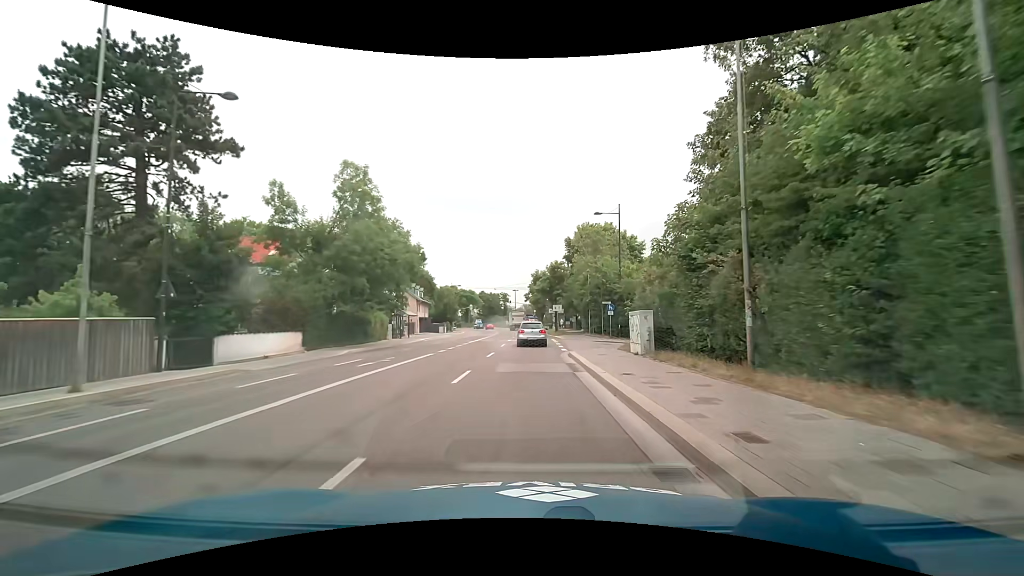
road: secondary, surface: asphalt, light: Day
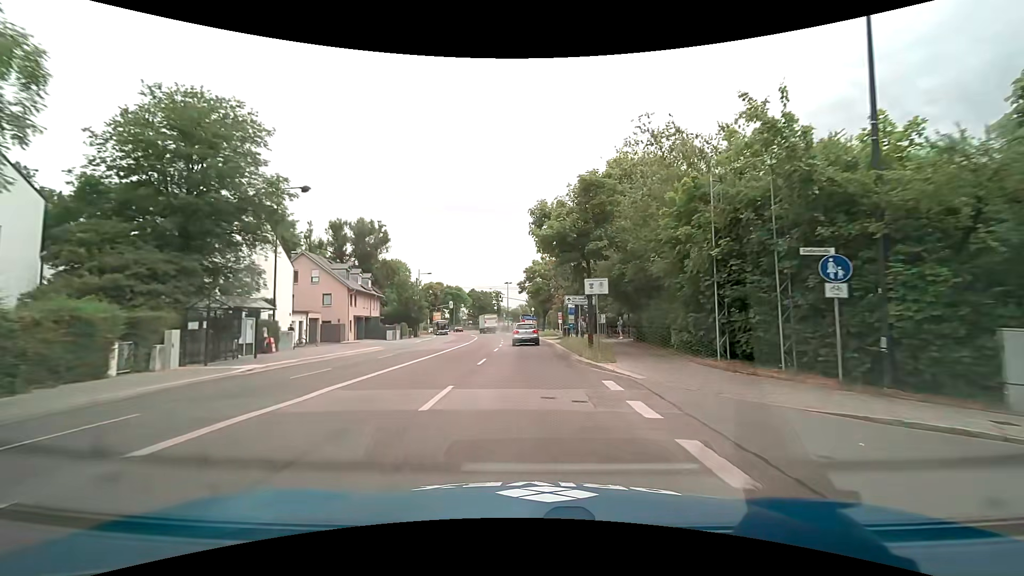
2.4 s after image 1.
(0.0, +30.4) m; +1°
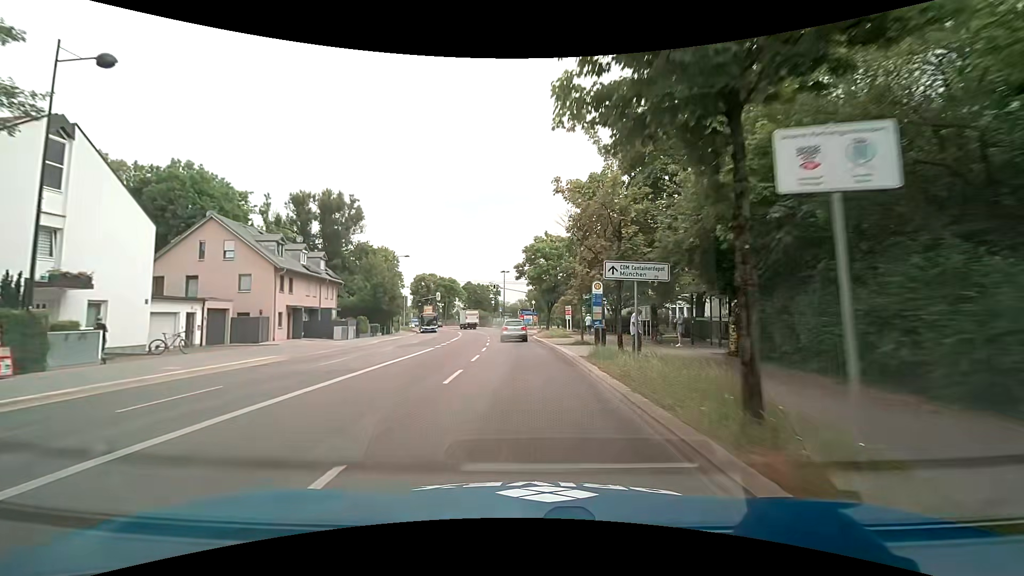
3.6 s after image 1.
(0.0, +15.2) m; 0°
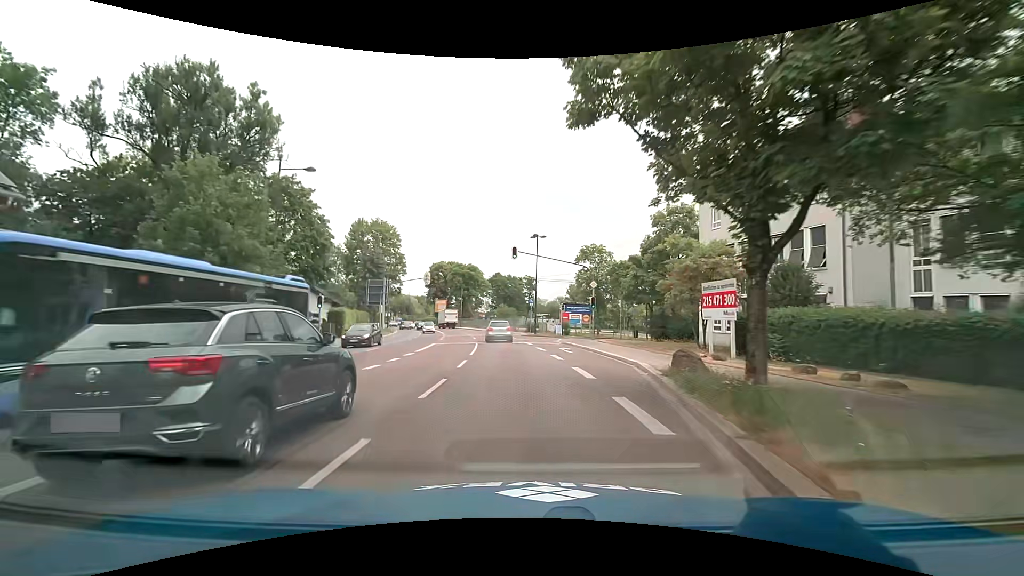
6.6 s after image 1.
(-1.1, +38.1) m; -4°
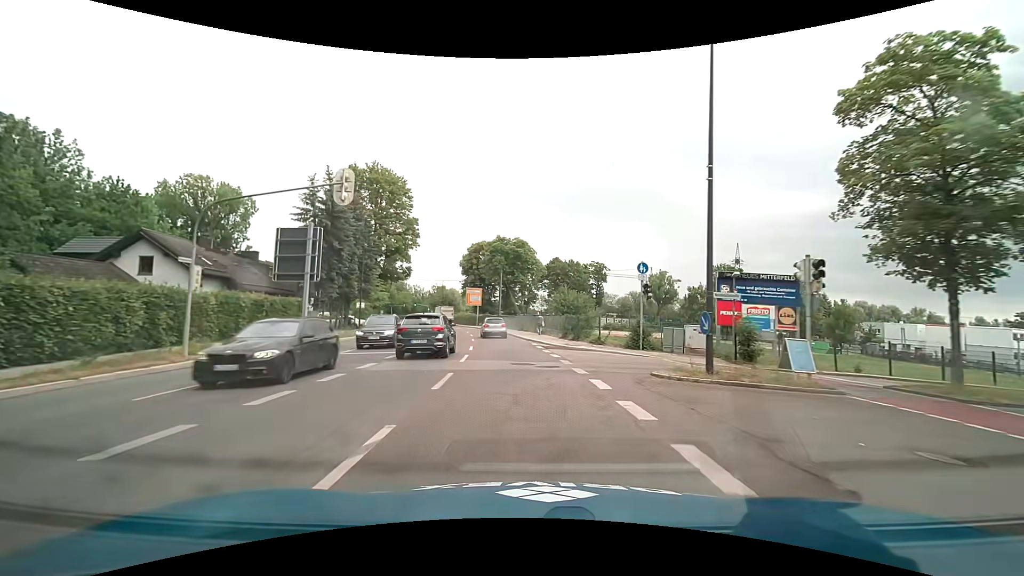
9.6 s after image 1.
(-2.2, +38.4) m; -7°
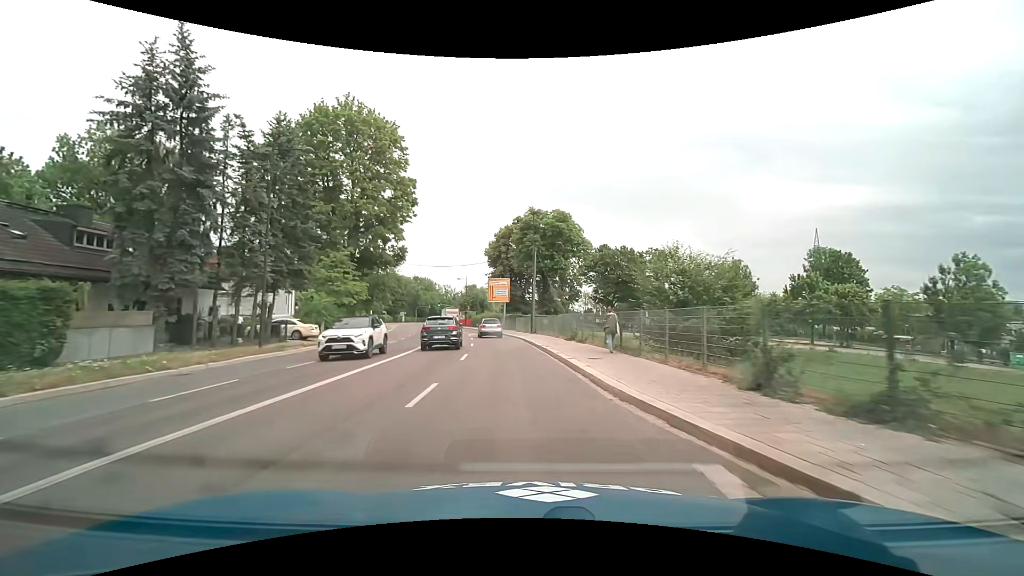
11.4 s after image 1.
(-0.8, +23.4) m; -4°
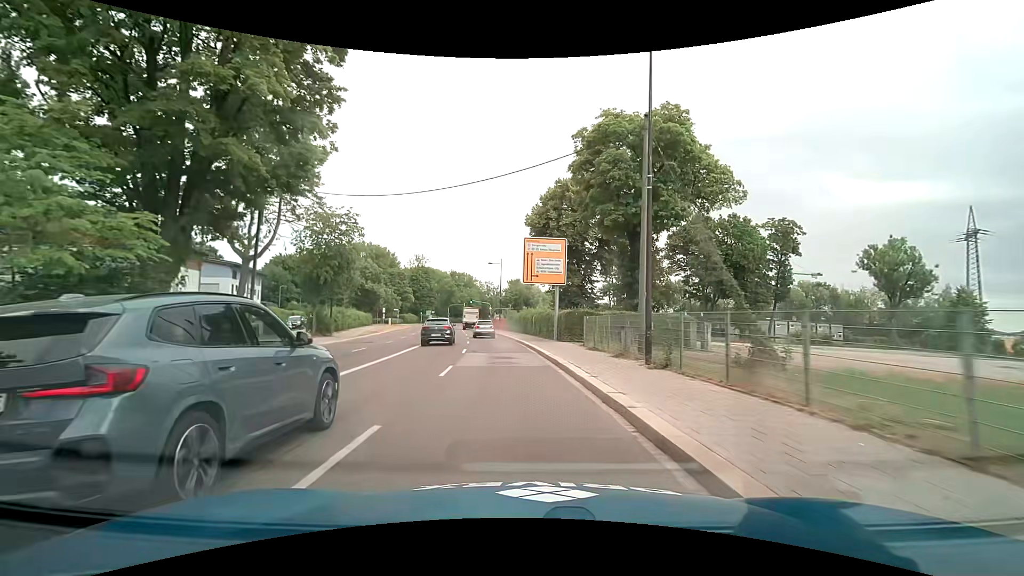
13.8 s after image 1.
(-1.6, +31.4) m; -5°
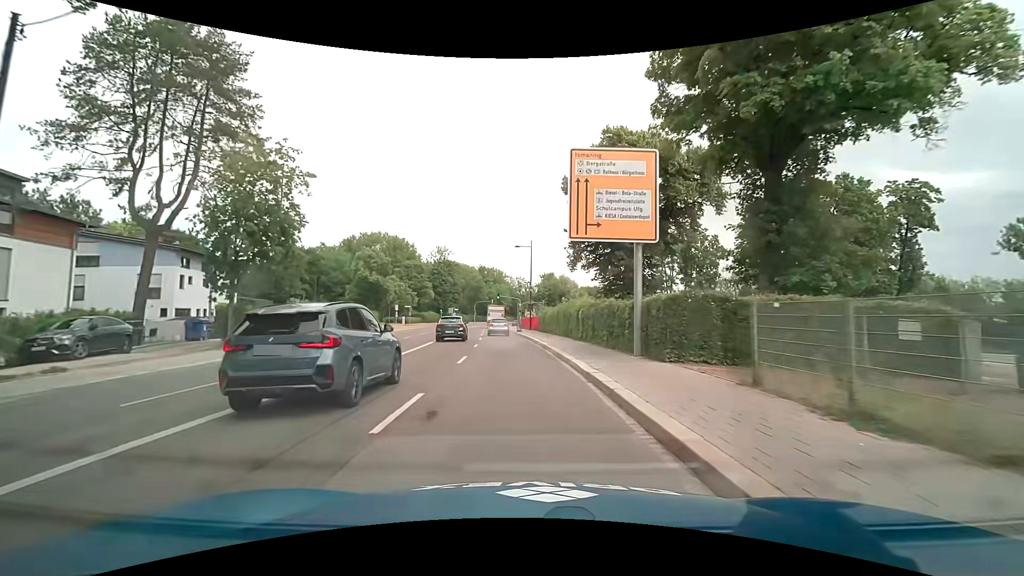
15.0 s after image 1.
(-0.5, +15.8) m; -4°
(0, +10) (-1, +20) (-1, +30) (-3, +40) (-4, +50) (-6, +60) (-7, +70) (-8, +80) (-8, +90) (-8, +100) m
